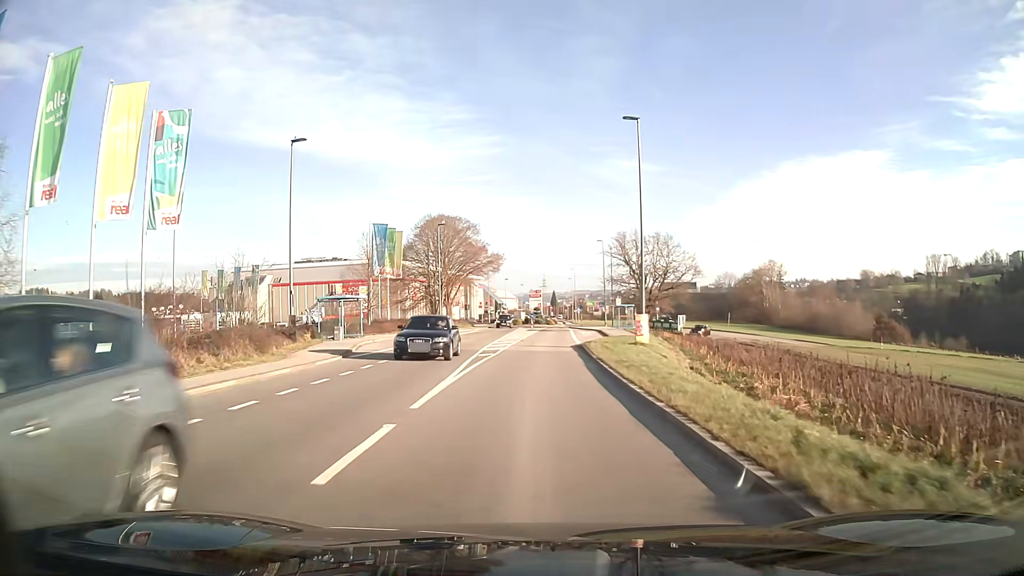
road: tertiary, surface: asphalt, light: Day
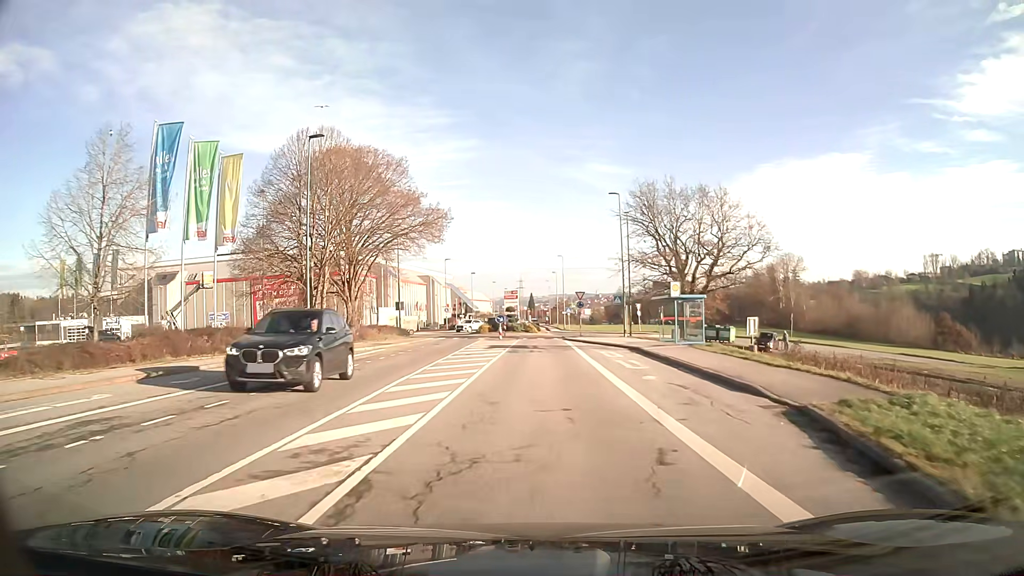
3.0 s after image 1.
(+0.6, +33.2) m; +2°
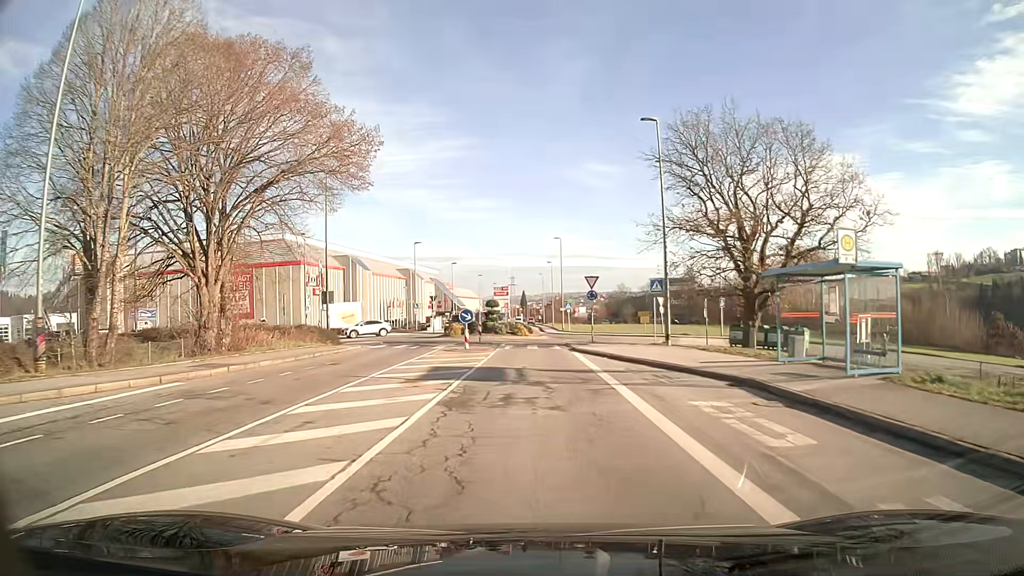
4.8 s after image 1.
(+0.1, +18.3) m; 0°
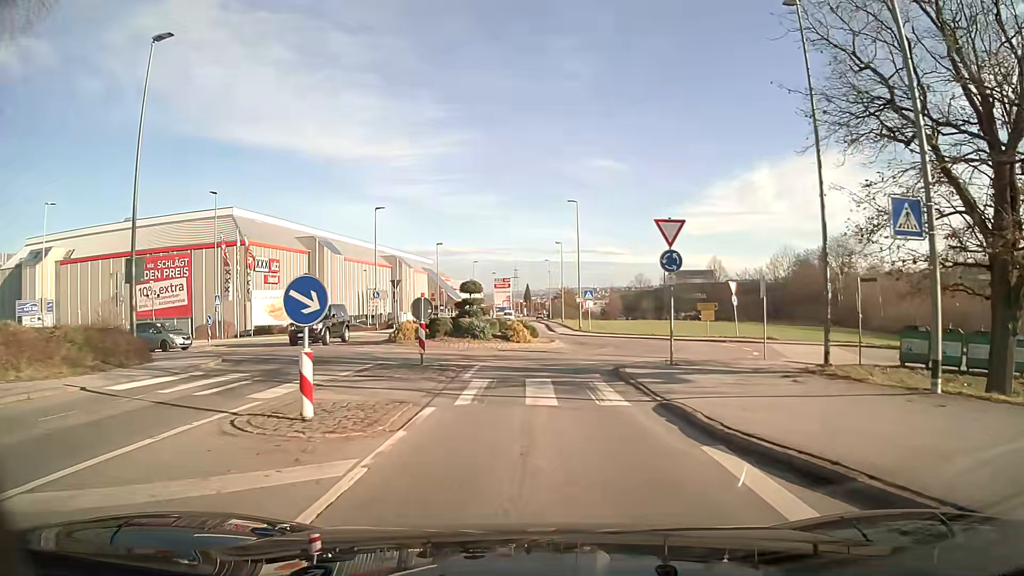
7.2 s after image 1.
(-0.1, +20.5) m; 0°
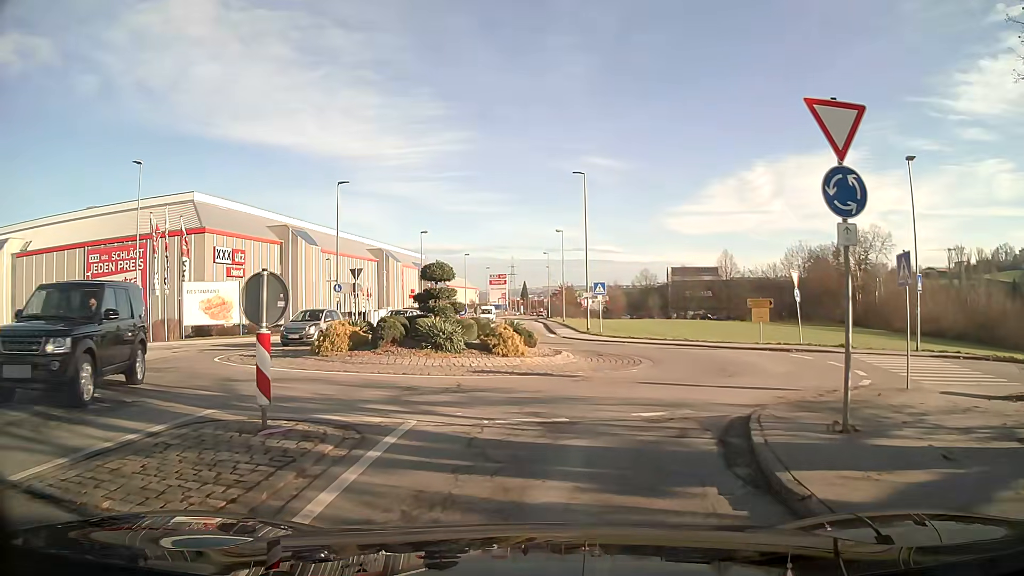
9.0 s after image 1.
(0.0, +9.7) m; 0°
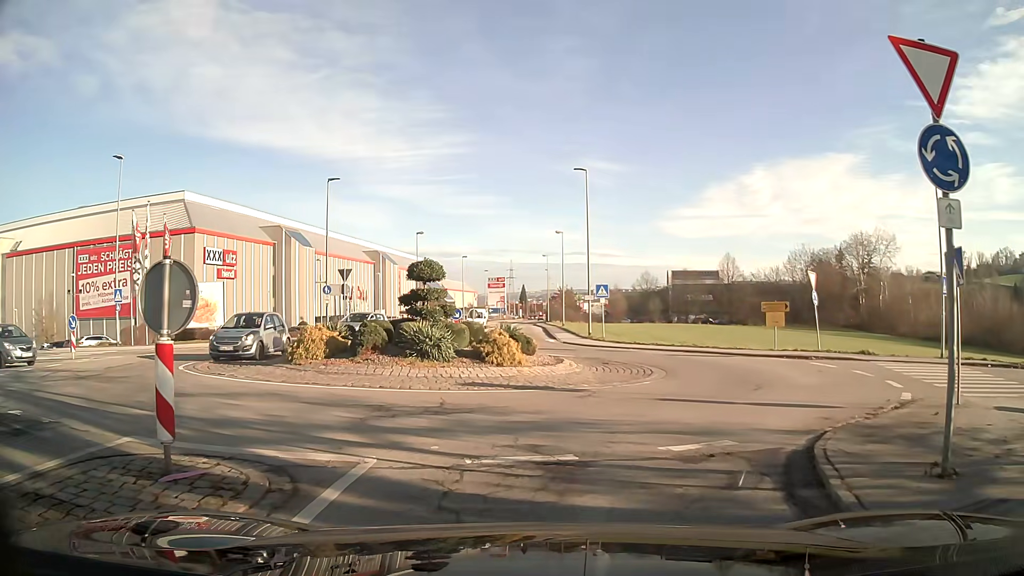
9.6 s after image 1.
(0.0, +2.0) m; 0°
(+2, +10) (+5, +19) (+2, +28) (0, +38) (-1, +48) (-1, +58) (-1, +68) (-1, +78) (-1, +88) (-1, +98) m
